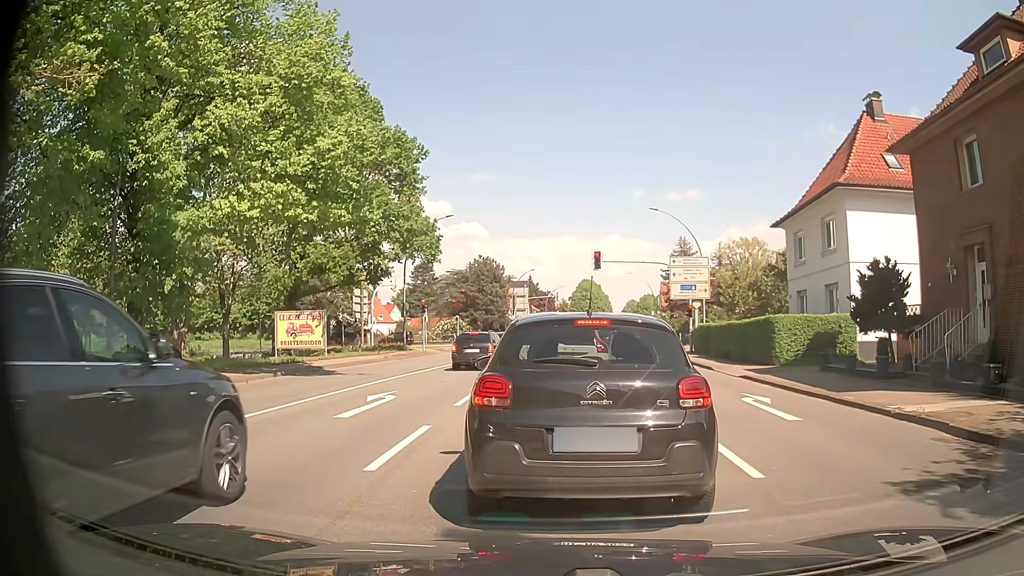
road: primary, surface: asphalt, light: Day
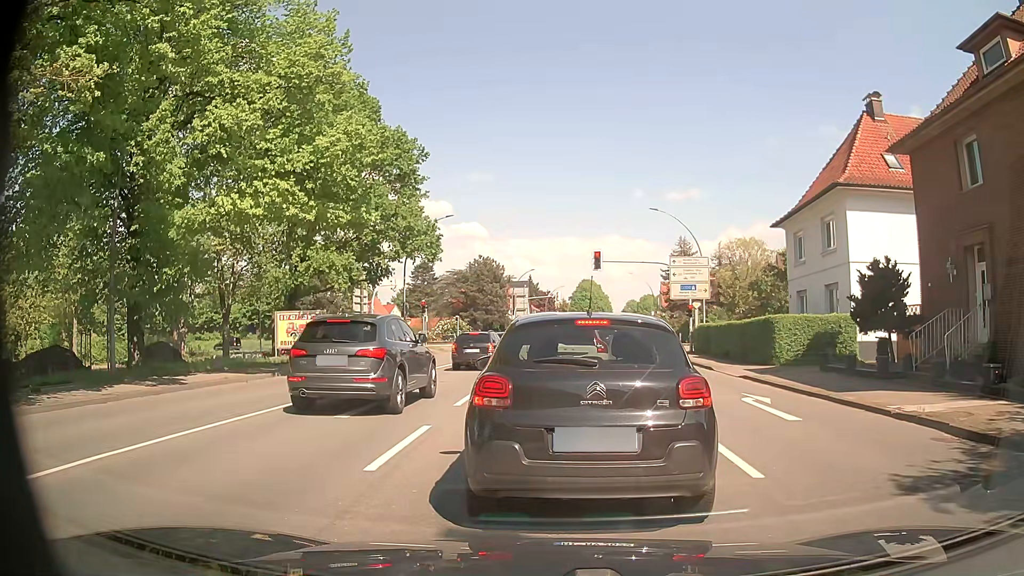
(0.0, 0.0) m; 0°
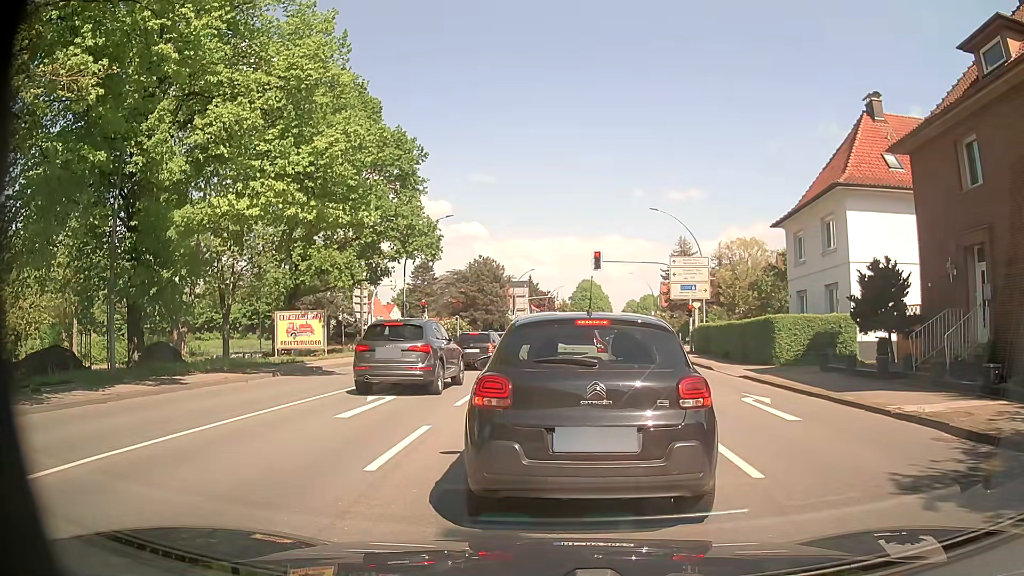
(0.0, 0.0) m; 0°
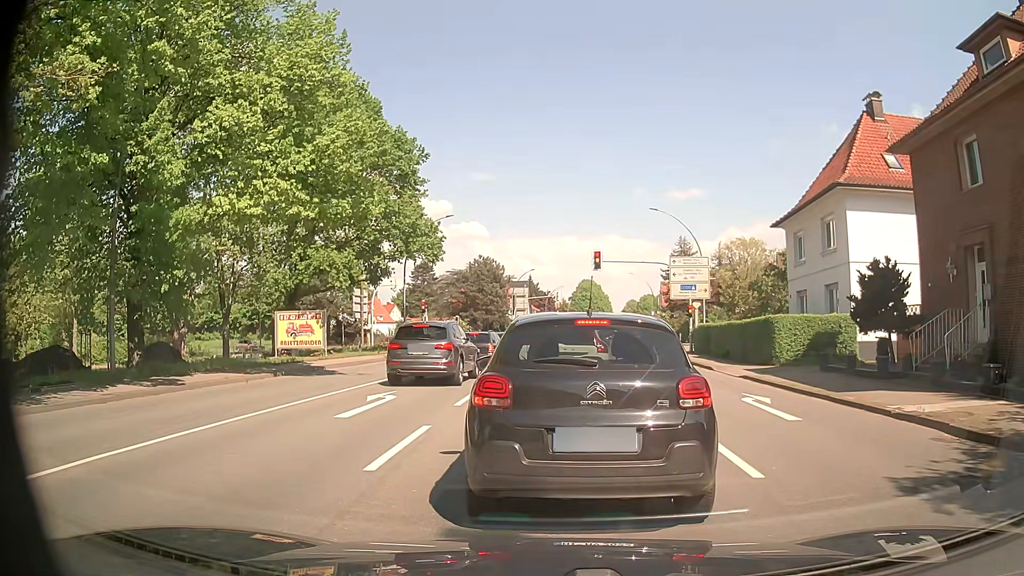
(0.0, 0.0) m; 0°
(0, +10) (+1, +20) (+2, +30) (+3, +40) (+4, +50) (+6, +60) (+8, +69) (+10, +79) (+12, +89) (+13, +99) m
